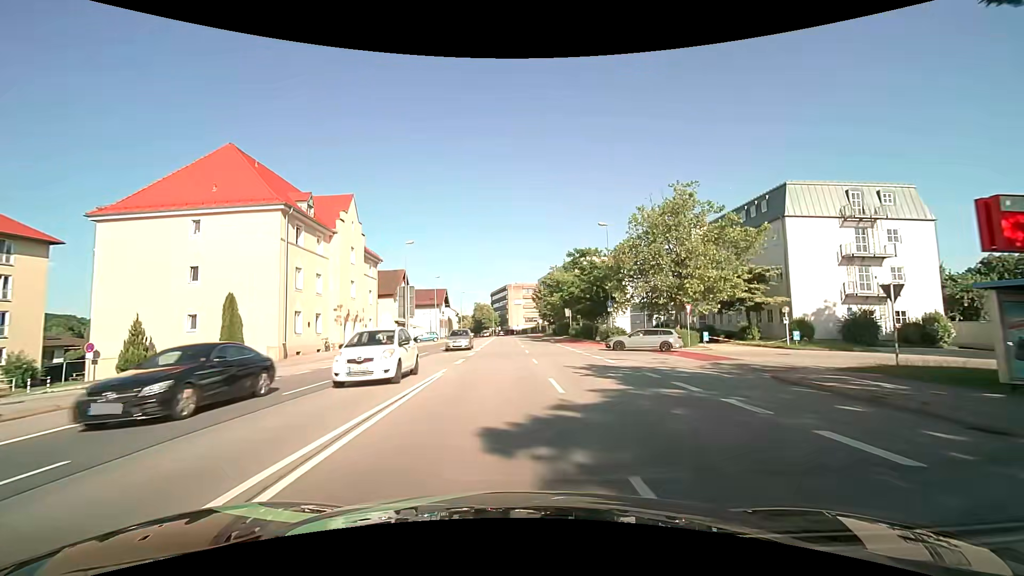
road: primary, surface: asphalt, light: Day
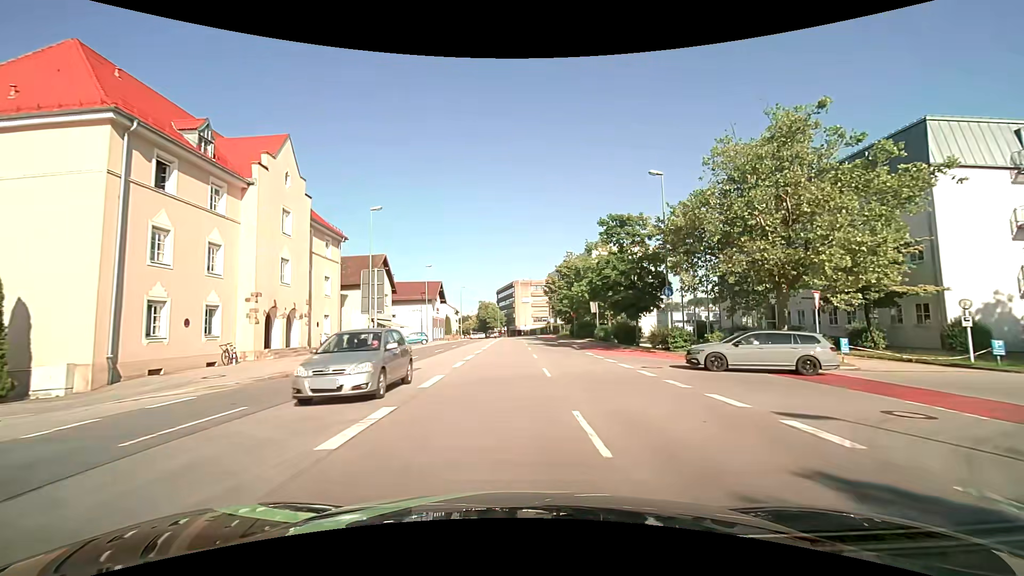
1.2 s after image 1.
(-0.1, +14.3) m; -1°
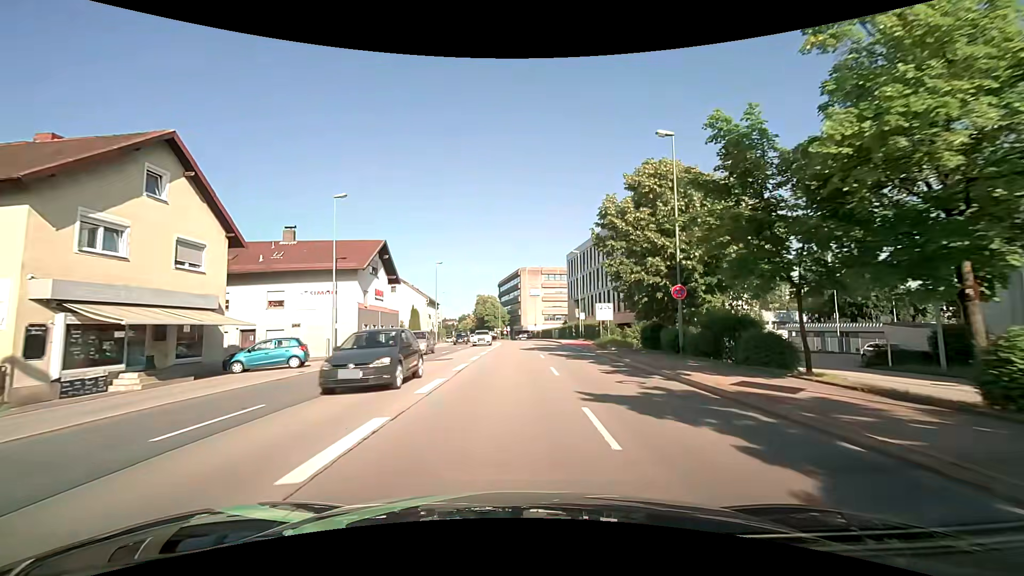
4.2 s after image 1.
(-0.4, +35.8) m; -1°
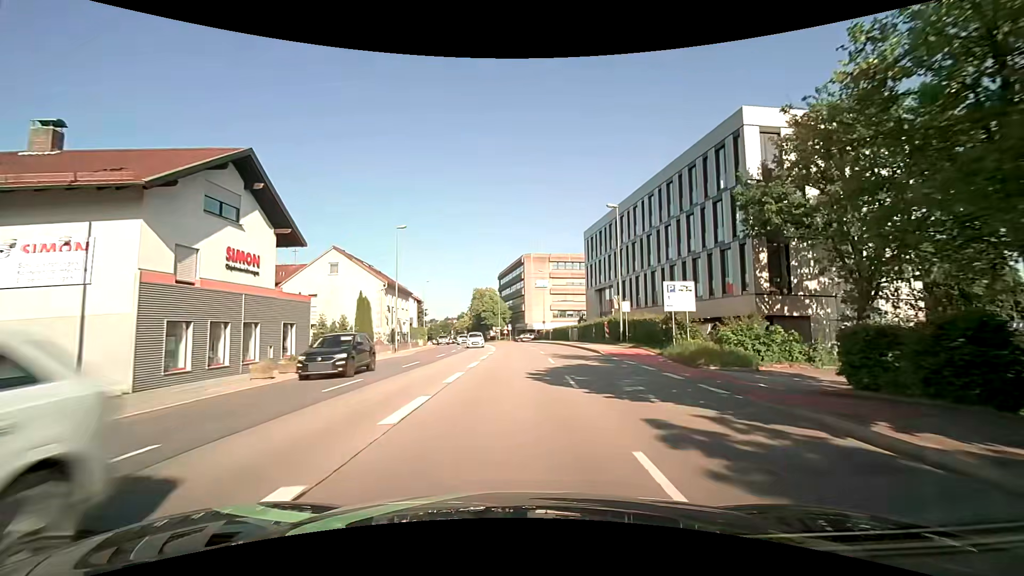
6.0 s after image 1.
(+0.1, +21.2) m; 0°
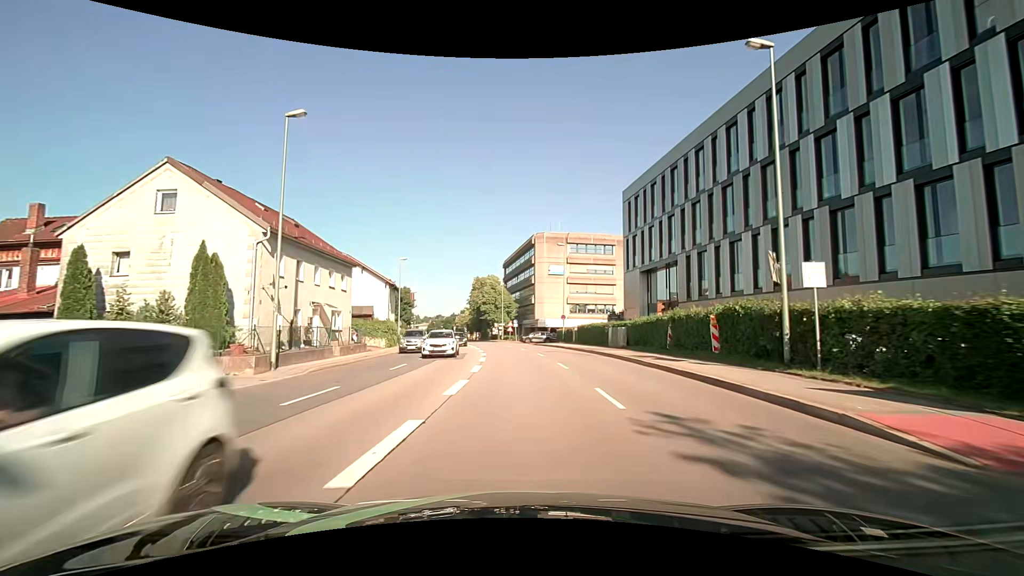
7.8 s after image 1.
(-0.2, +21.0) m; -1°
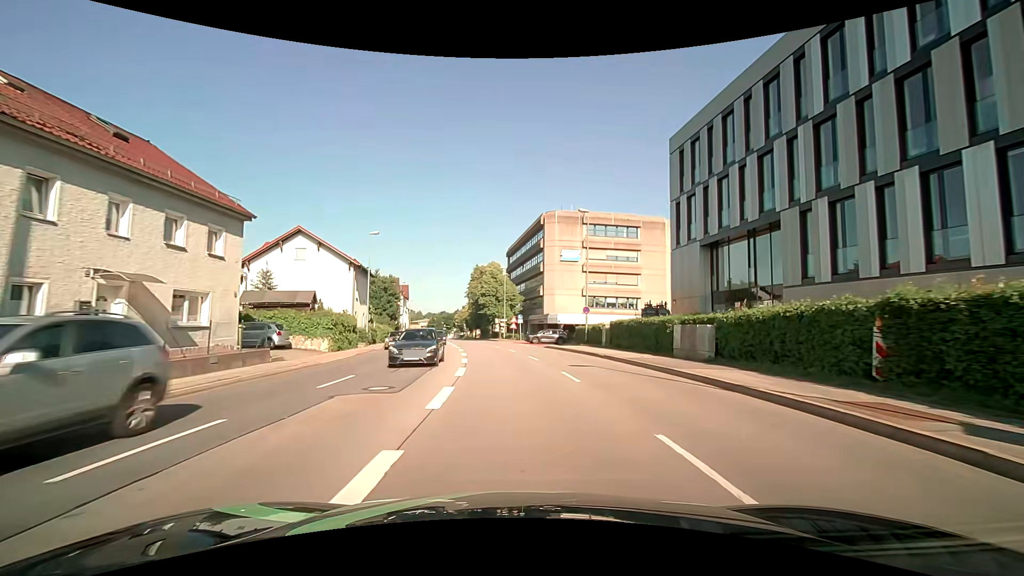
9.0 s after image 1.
(0.0, +14.0) m; 0°
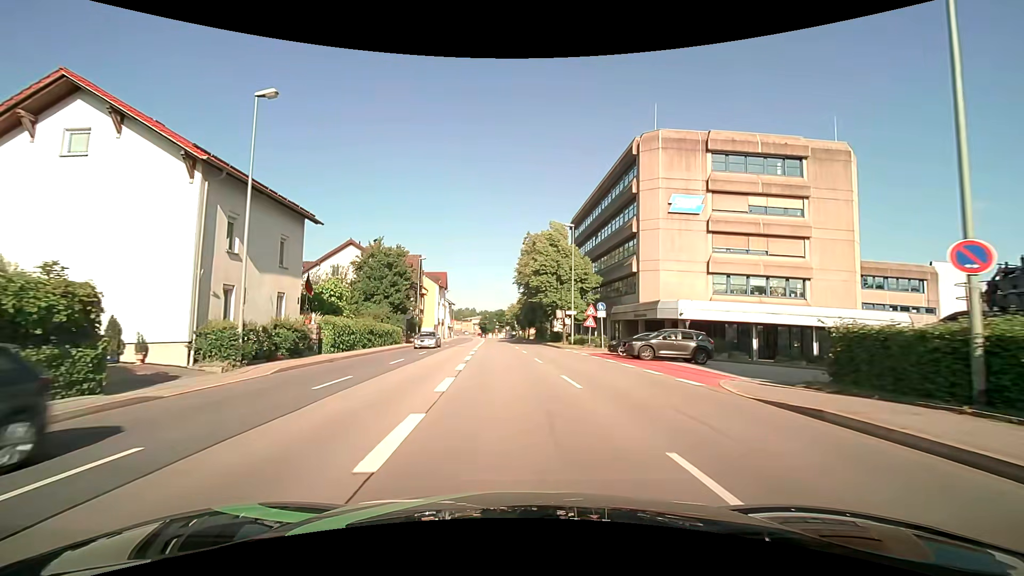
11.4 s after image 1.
(-1.3, +27.7) m; -6°
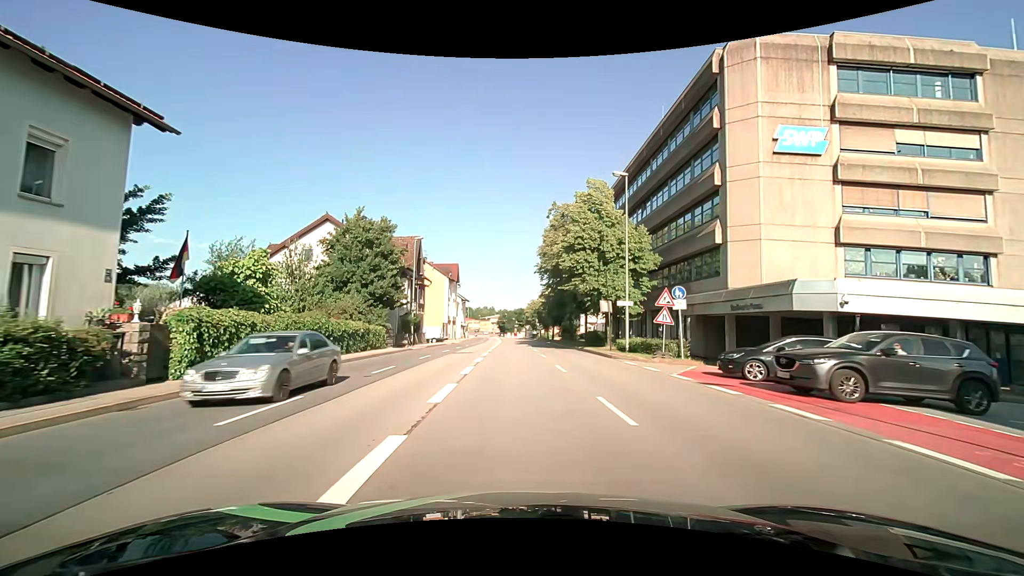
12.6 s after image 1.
(-0.4, +13.4) m; -2°
(0, +10) (0, +20) (0, +30) (-1, +40) (-1, +50) (-1, +60) (-1, +70) (-2, +80) (-2, +90) (-3, +100) m
